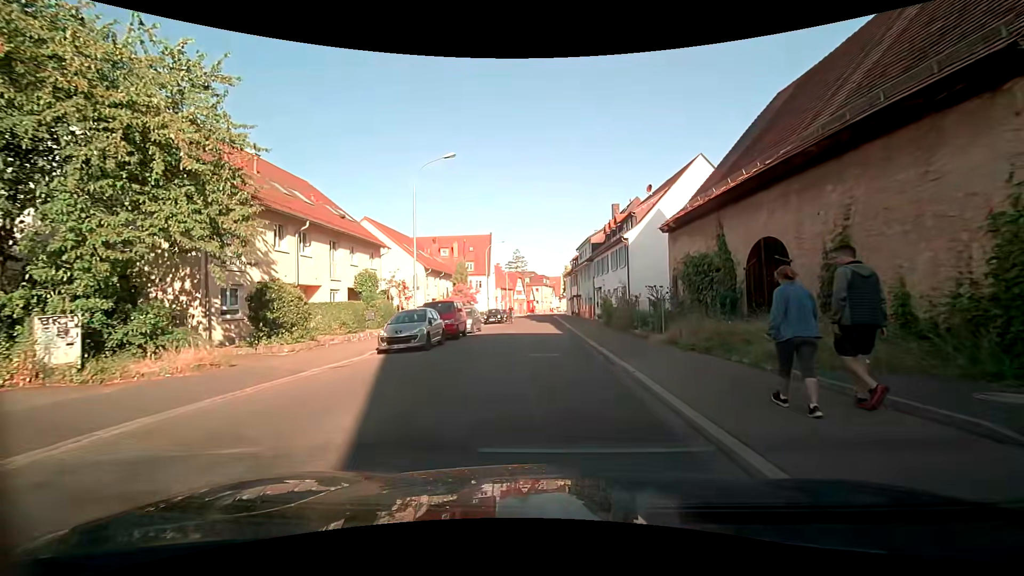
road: unclassified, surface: asphalt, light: Day
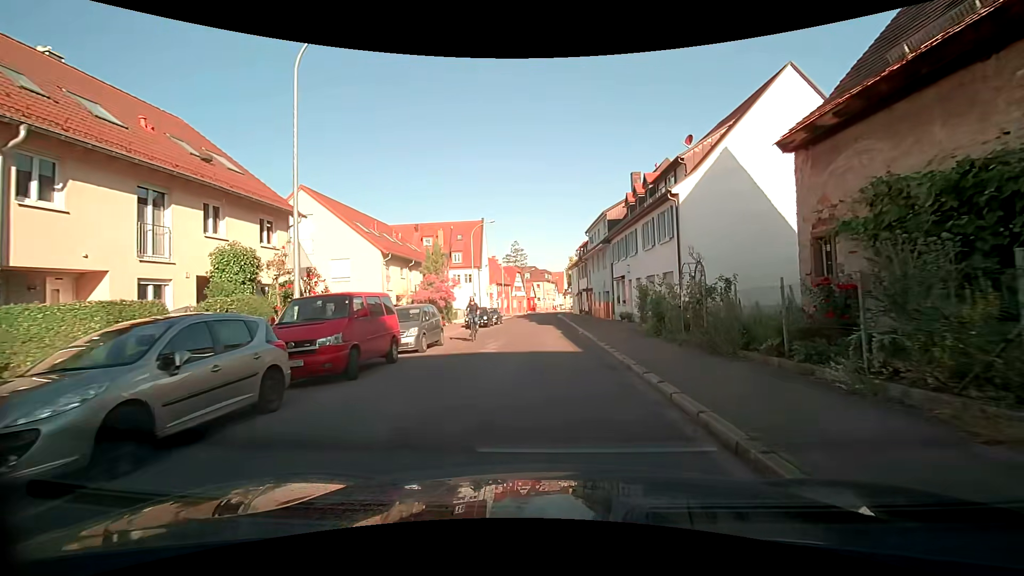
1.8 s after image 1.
(-0.1, +12.5) m; +1°
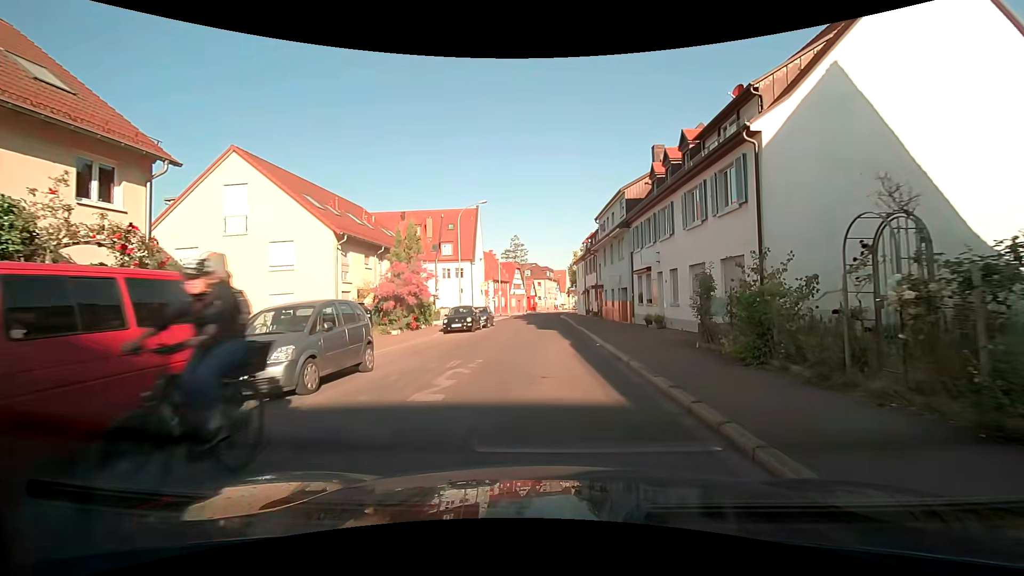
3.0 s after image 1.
(-0.3, +7.9) m; -2°
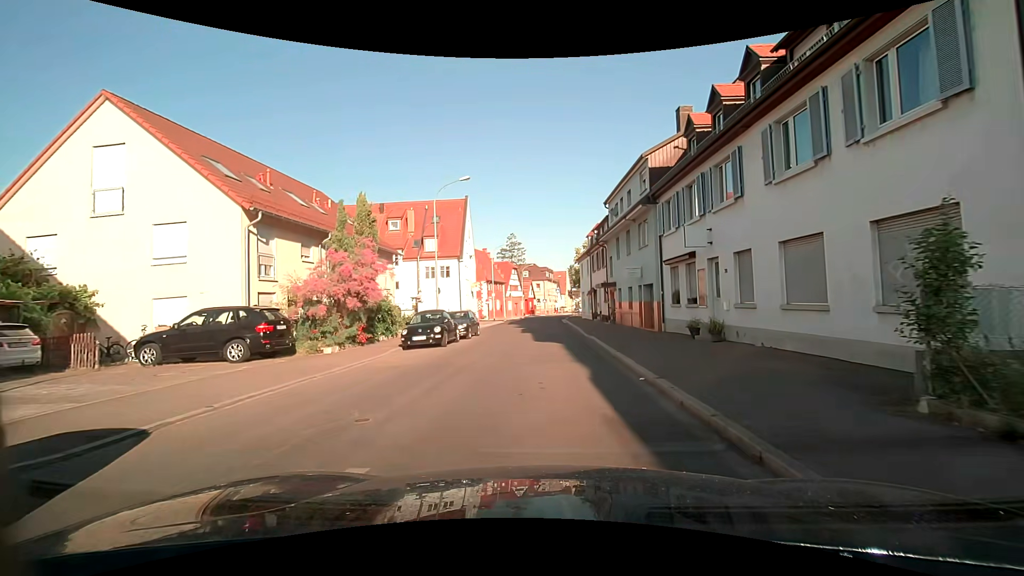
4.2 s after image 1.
(+0.1, +7.9) m; +1°
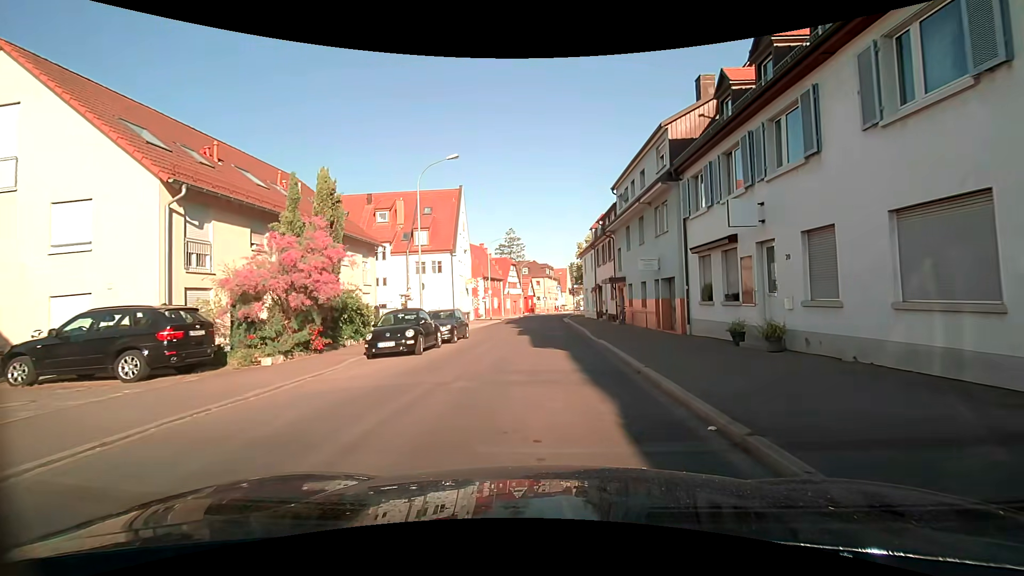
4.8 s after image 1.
(0.0, +4.0) m; 0°
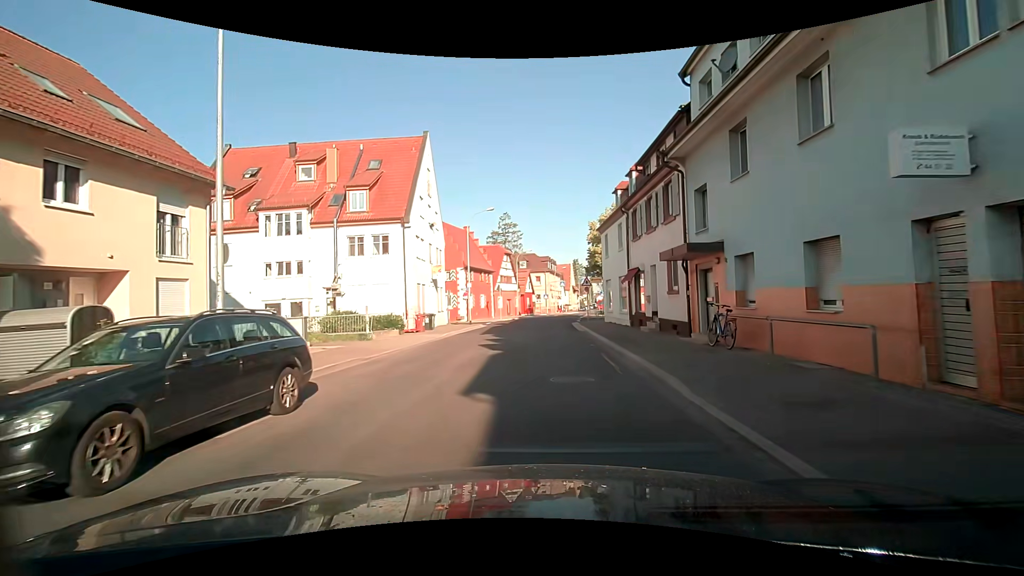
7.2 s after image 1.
(0.0, +16.2) m; 0°
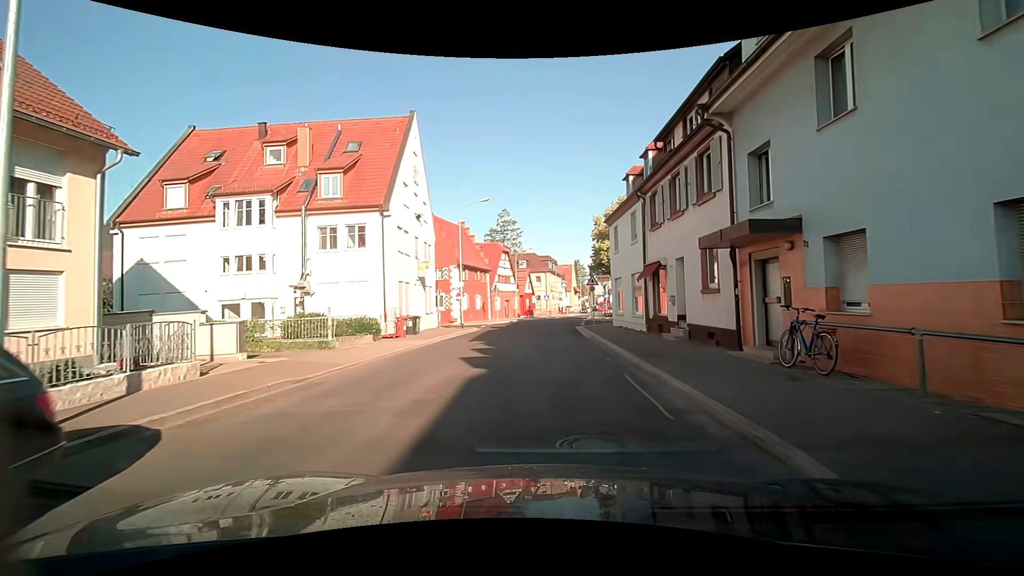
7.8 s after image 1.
(0.0, +4.1) m; 0°
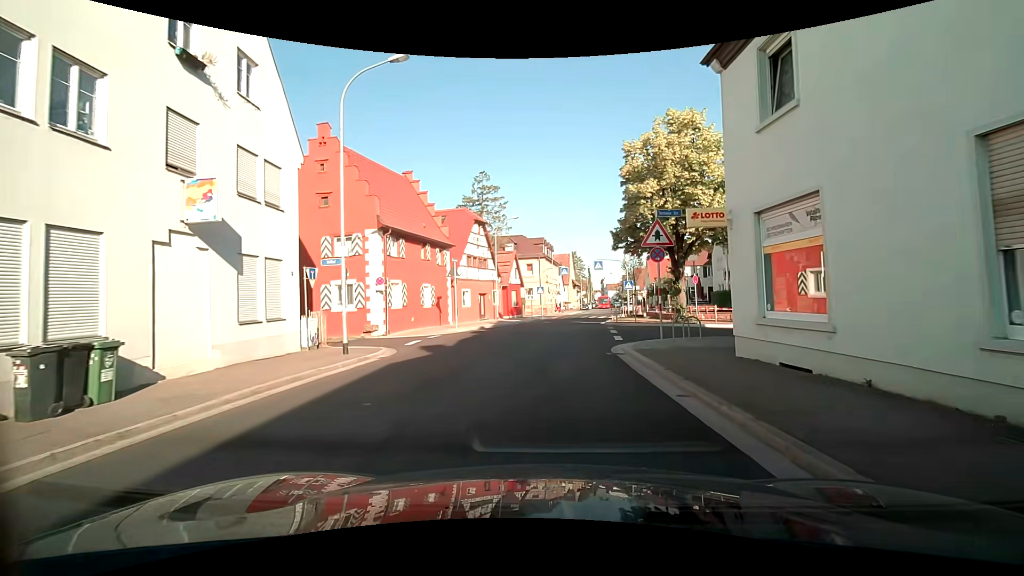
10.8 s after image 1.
(+0.1, +20.6) m; +1°
